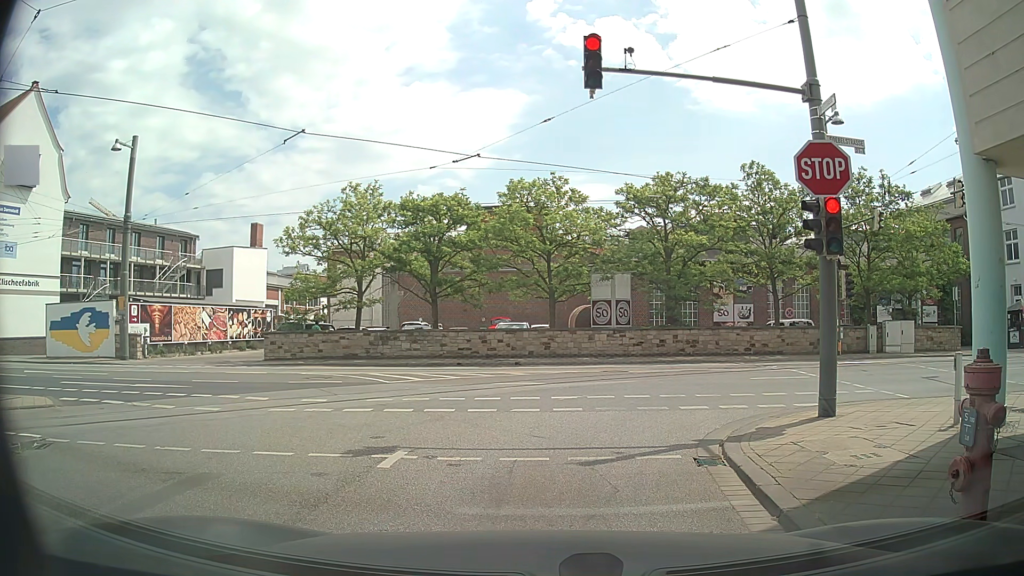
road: residential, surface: asphalt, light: Day
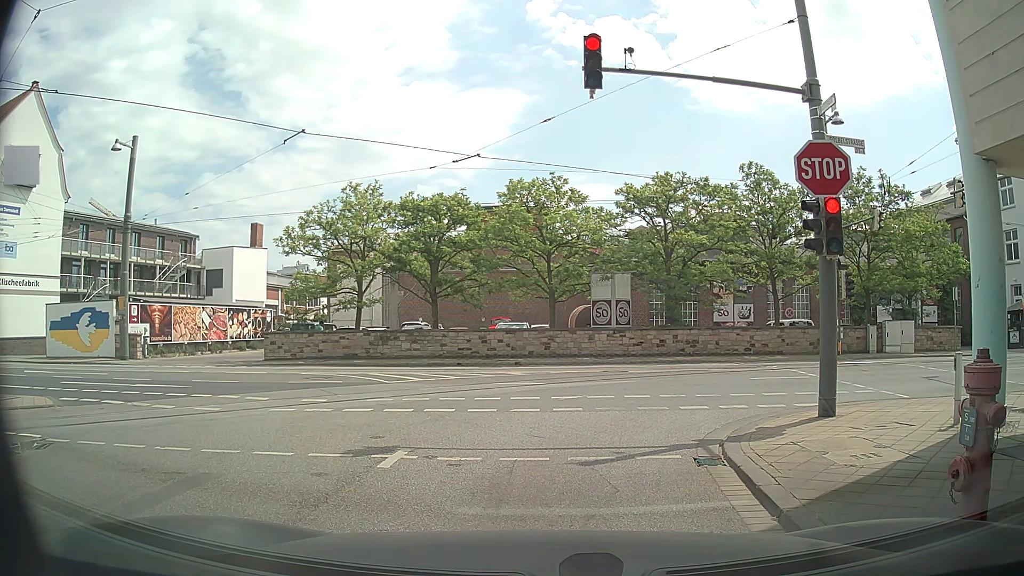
(0.0, 0.0) m; 0°
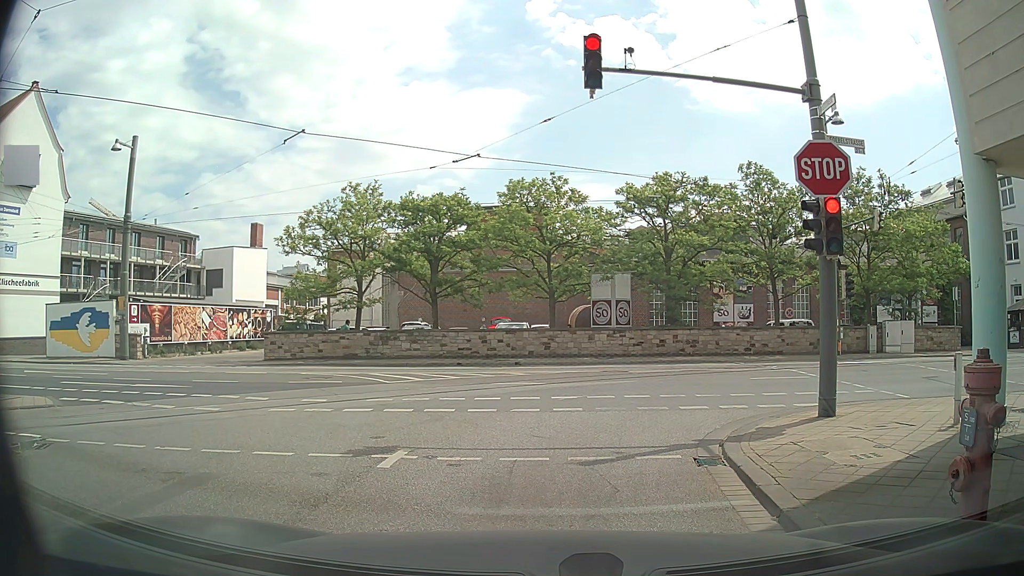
(0.0, 0.0) m; 0°
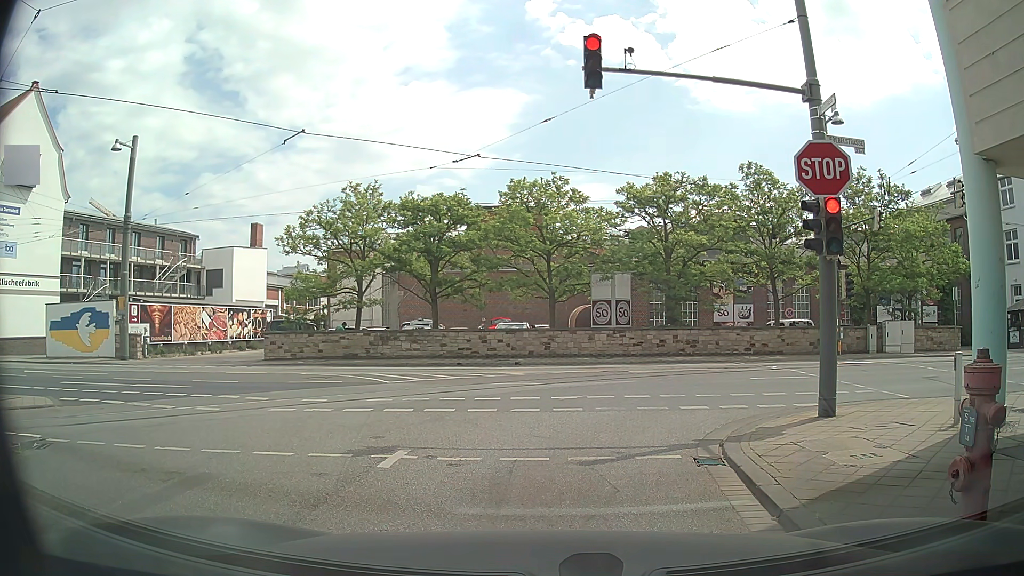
(0.0, 0.0) m; 0°
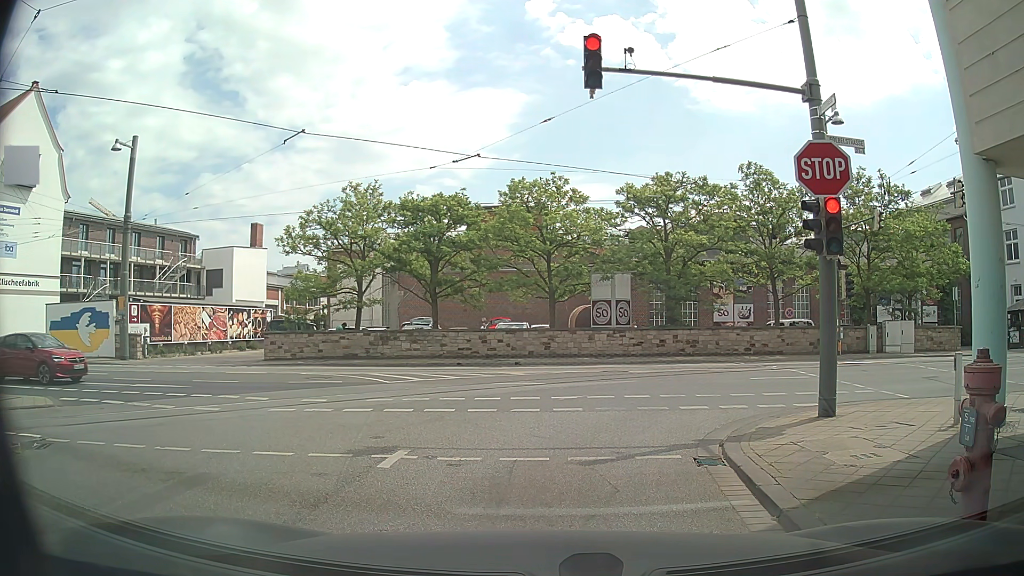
(0.0, 0.0) m; 0°
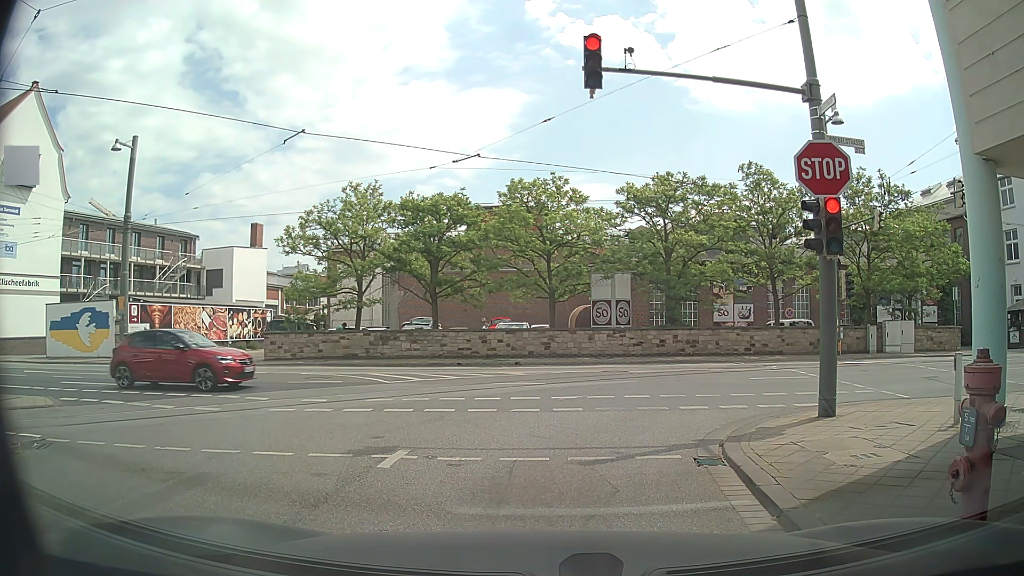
(0.0, 0.0) m; 0°
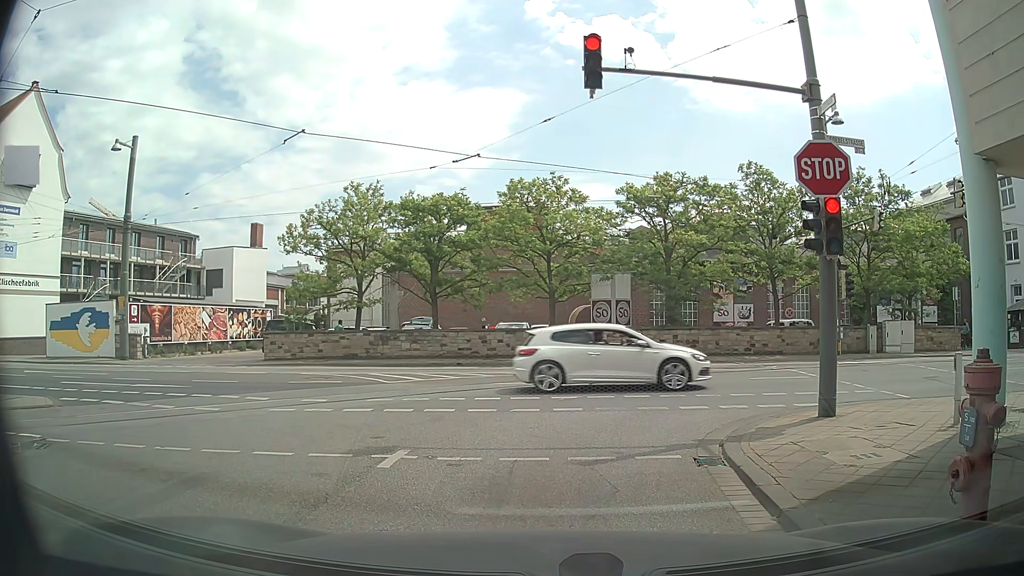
(0.0, 0.0) m; 0°
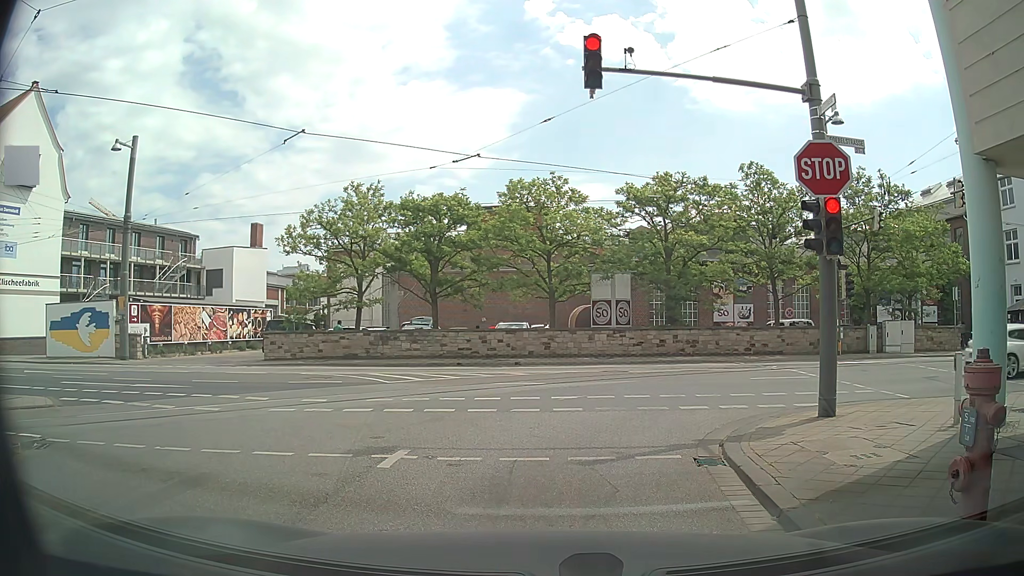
(0.0, 0.0) m; 0°
